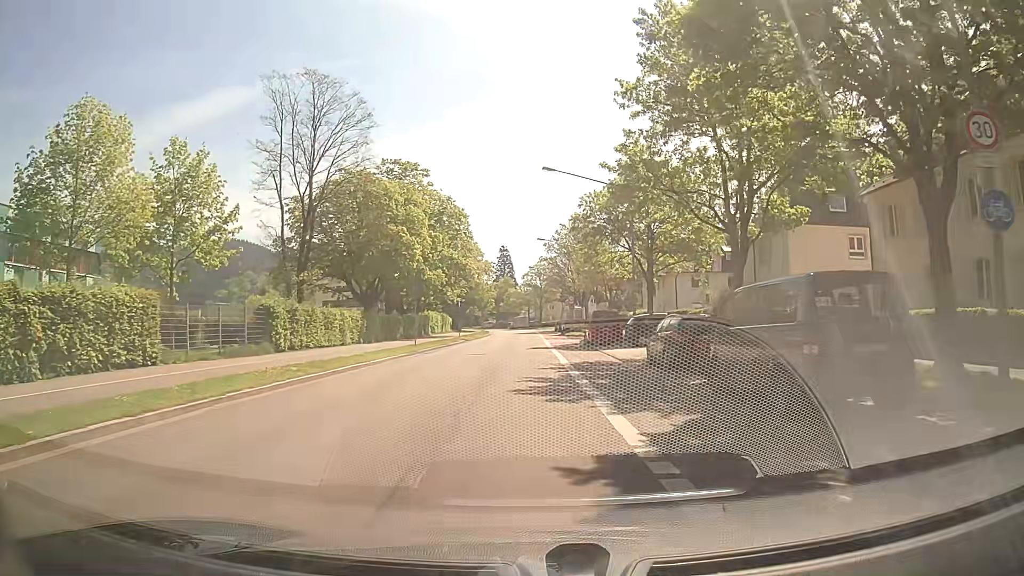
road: secondary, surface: asphalt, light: Day
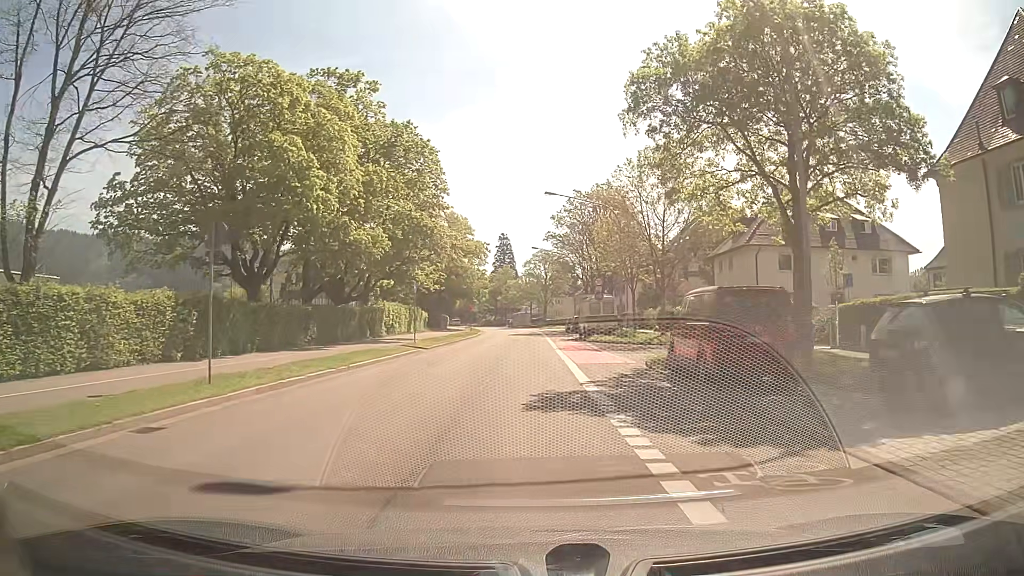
(-0.2, +24.9) m; 0°
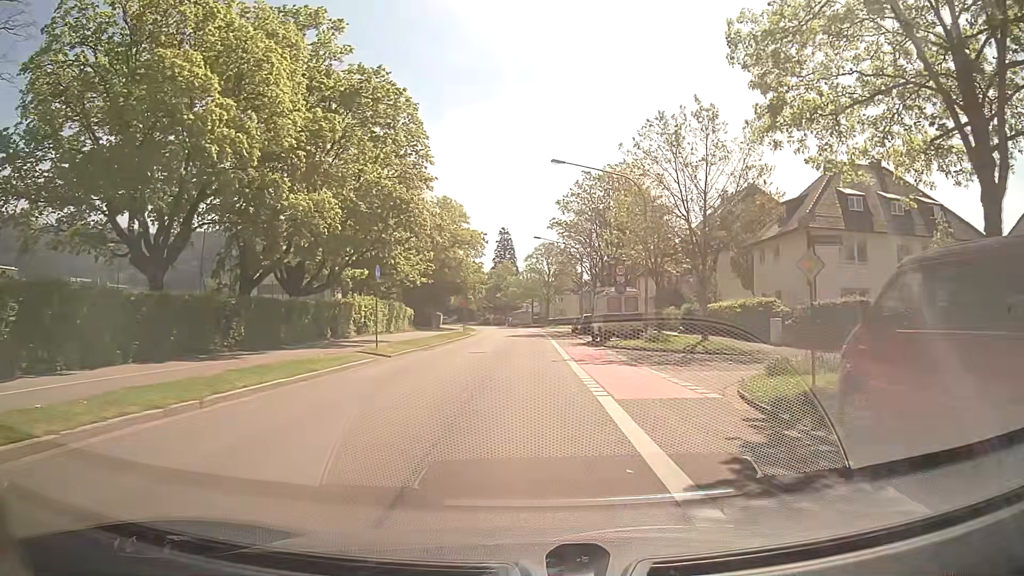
(-0.1, +9.5) m; -1°
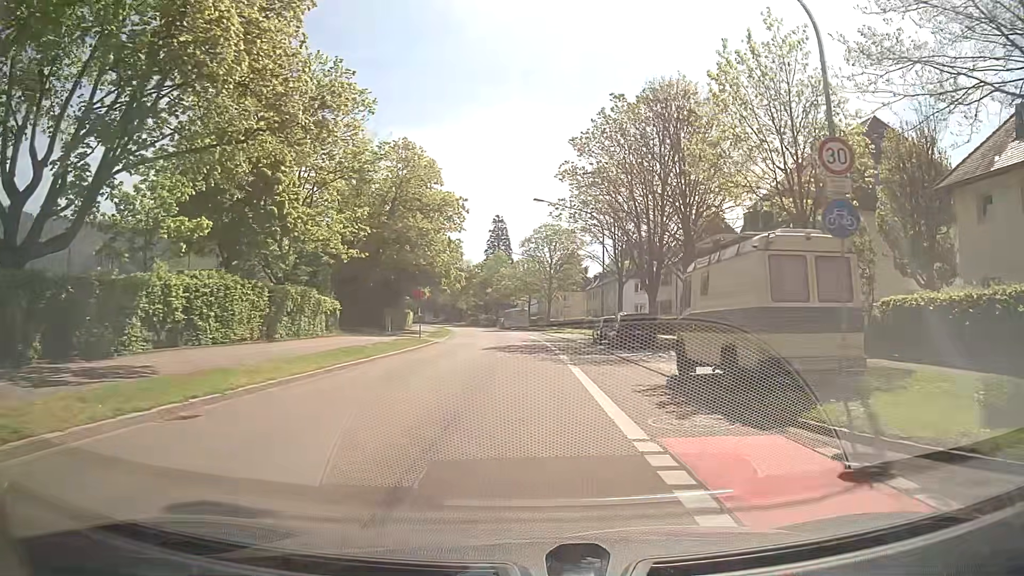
(+0.4, +24.1) m; +1°
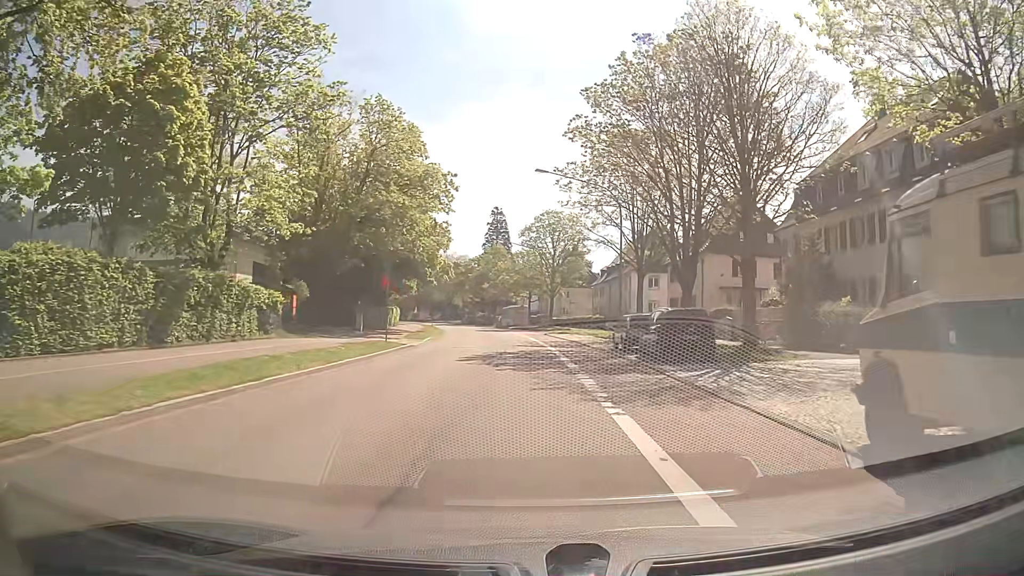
(0.0, +9.6) m; 0°
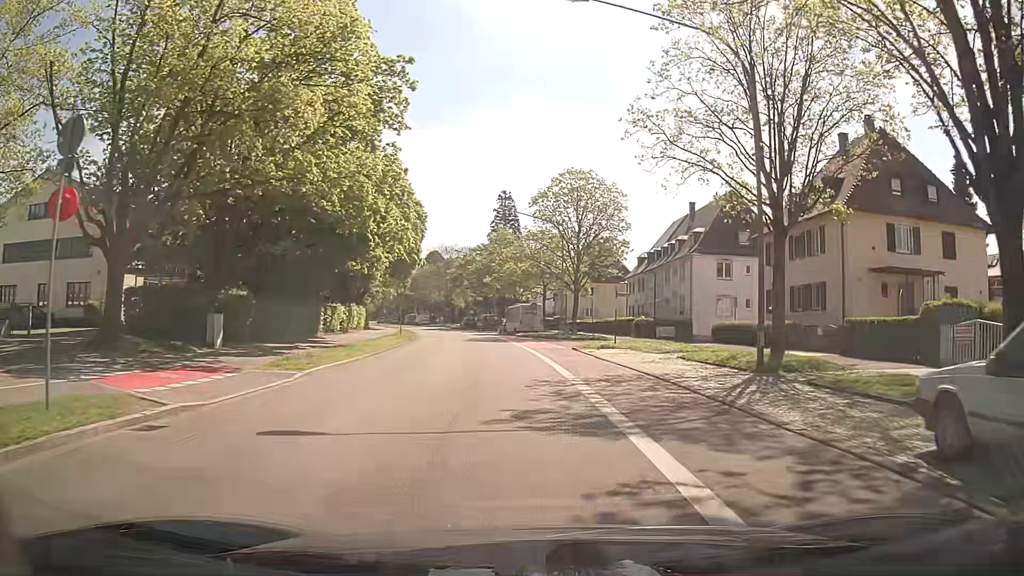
(-0.5, +23.5) m; -3°
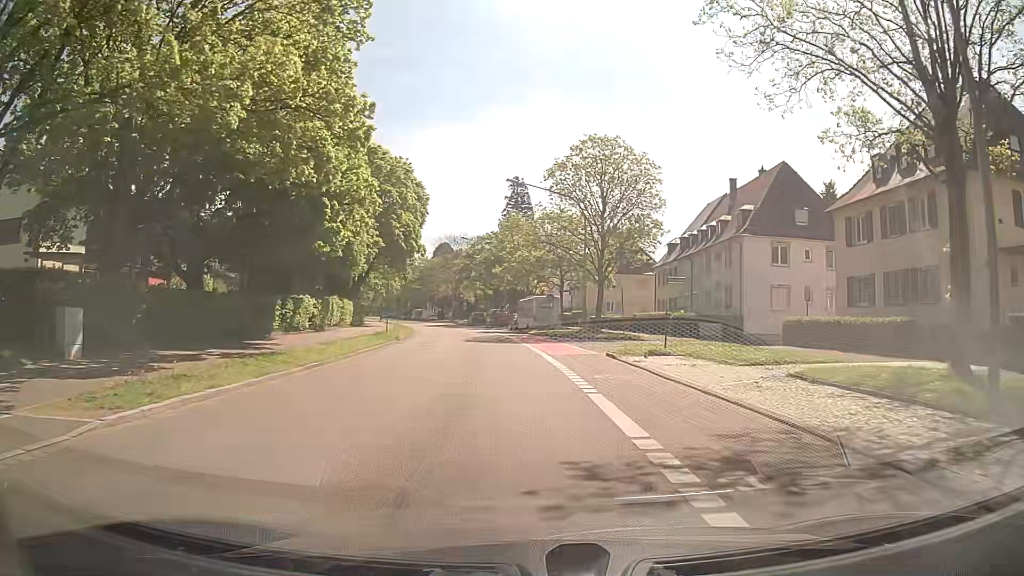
(+0.1, +9.3) m; 0°
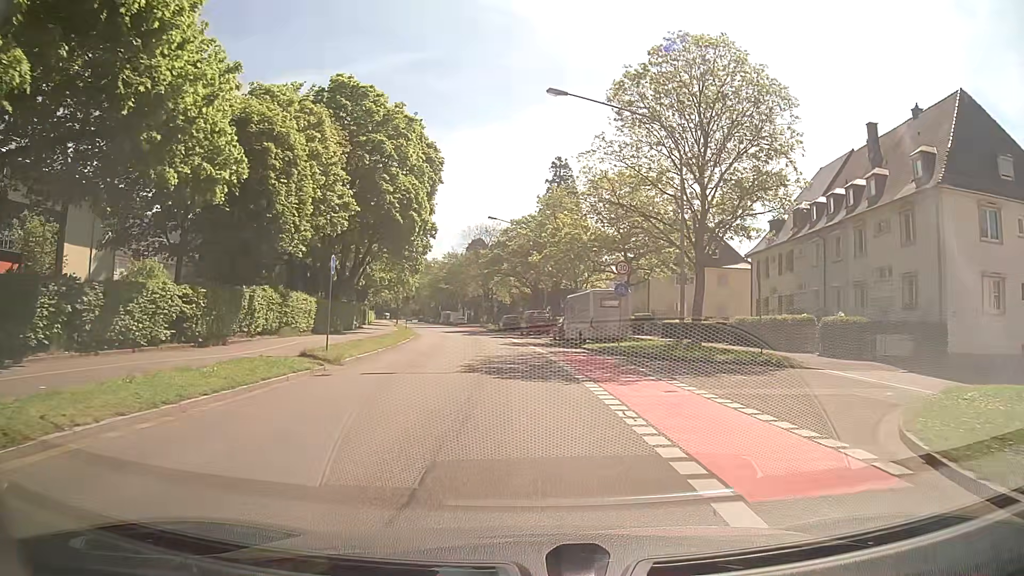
(-0.4, +18.8) m; -4°
(0, +10) (0, +20) (-1, +30) (-2, +40) (-3, +50) (-4, +60) (-6, +70) (-8, +79) (-10, +89) (-12, +99) m
